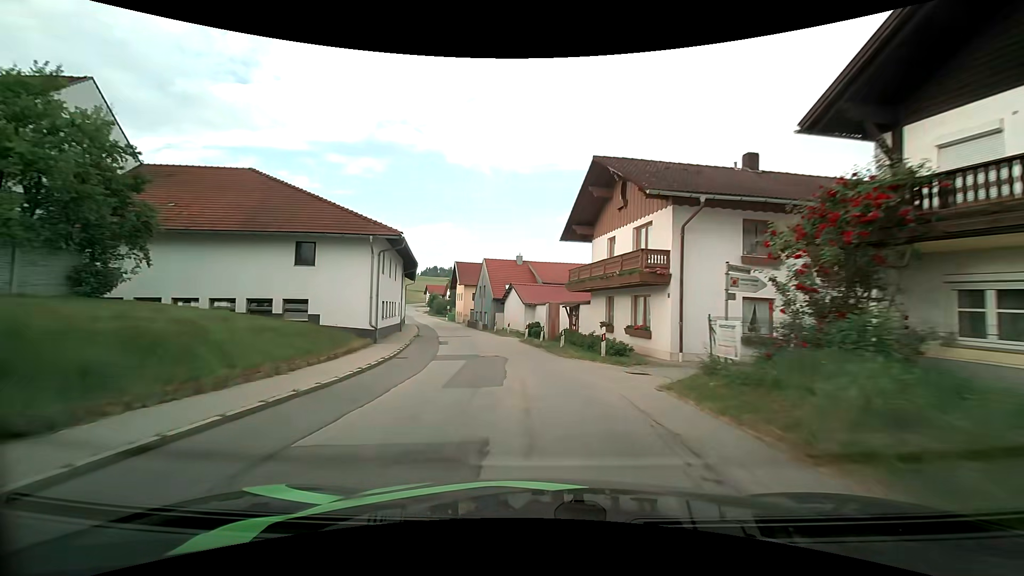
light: Day
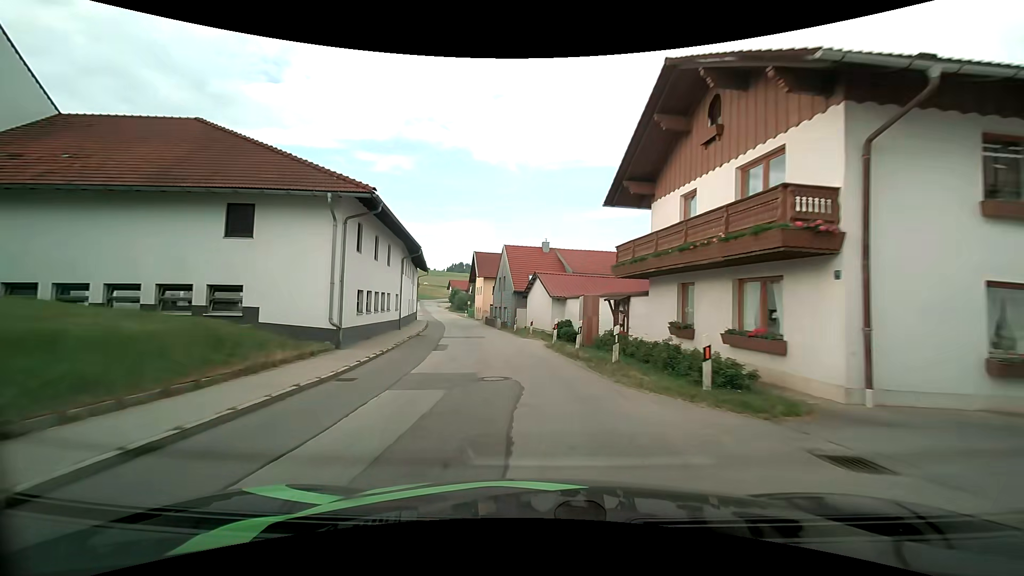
(-0.3, +7.7) m; -4°
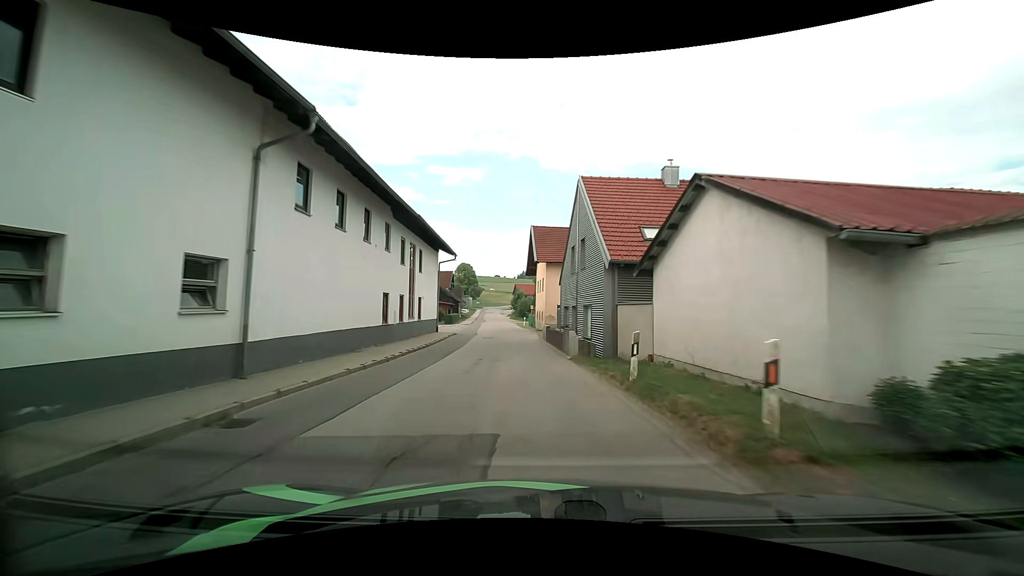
(-1.7, +23.6) m; -8°
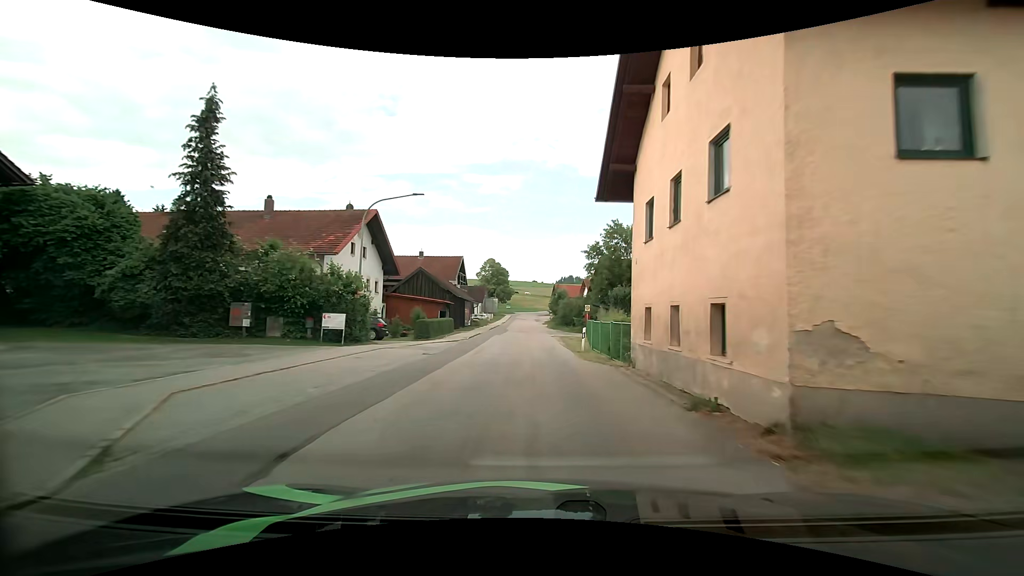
(-2.0, +33.1) m; -4°
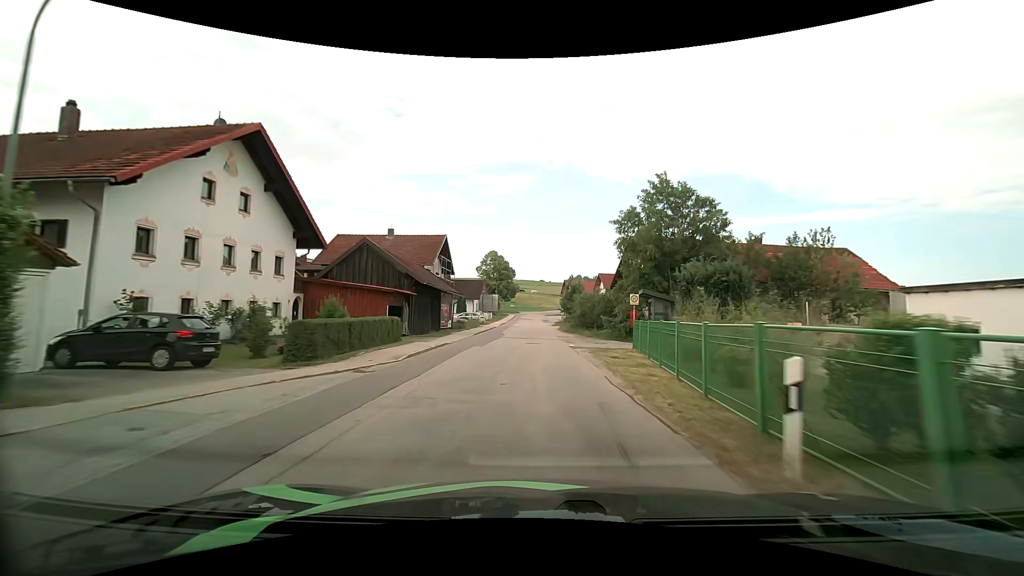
(-0.2, +17.1) m; -1°
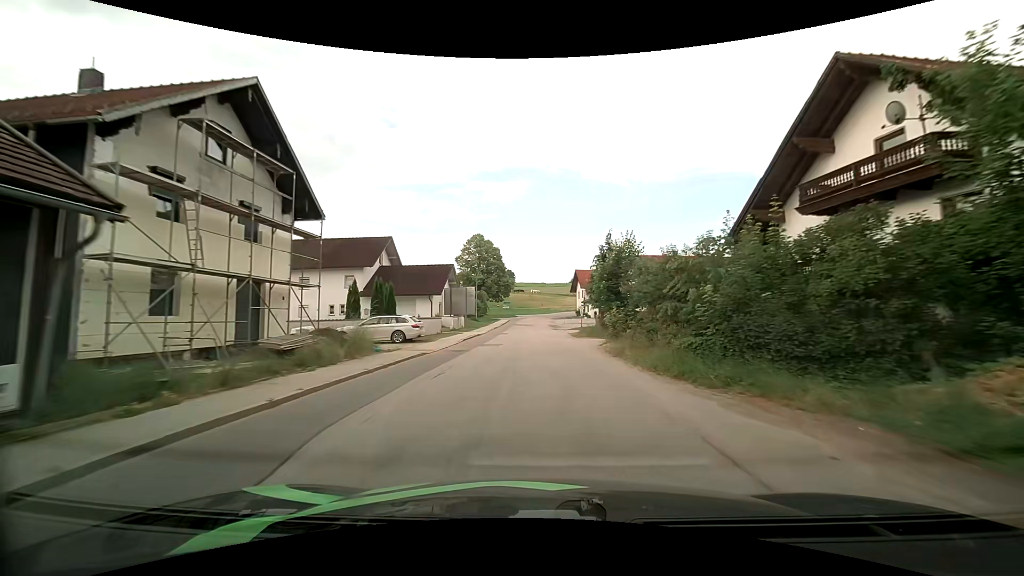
(-0.2, +34.3) m; 0°
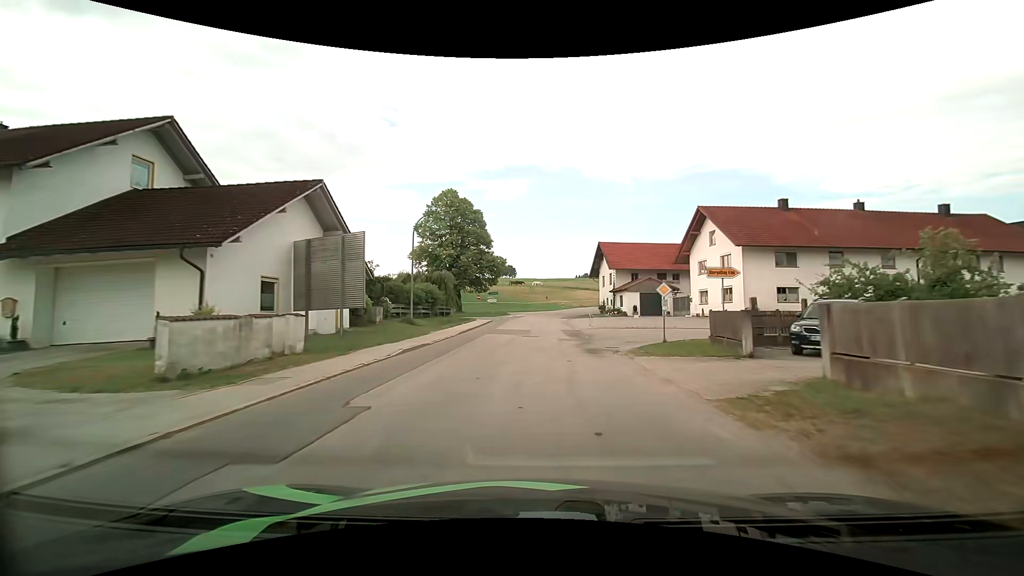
(-0.1, +33.5) m; 0°
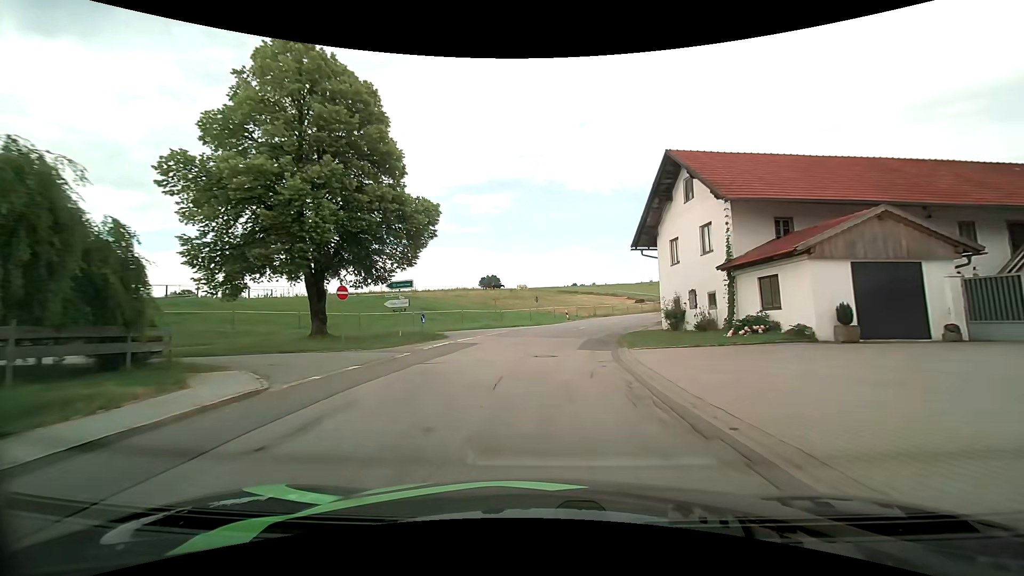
(+0.2, +37.9) m; +1°
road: tertiary
(0, +10) (+1, +20) (+3, +30) (+6, +39) (+10, +48) (+15, +57) (+21, +65) (+27, +73) (+33, +81) (+39, +89) m
